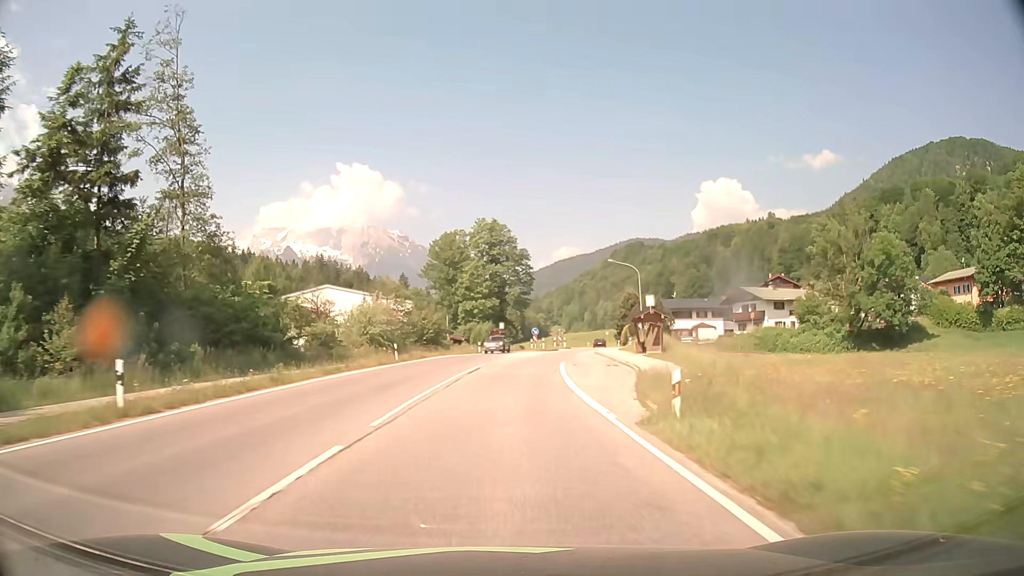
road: primary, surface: asphalt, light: Day
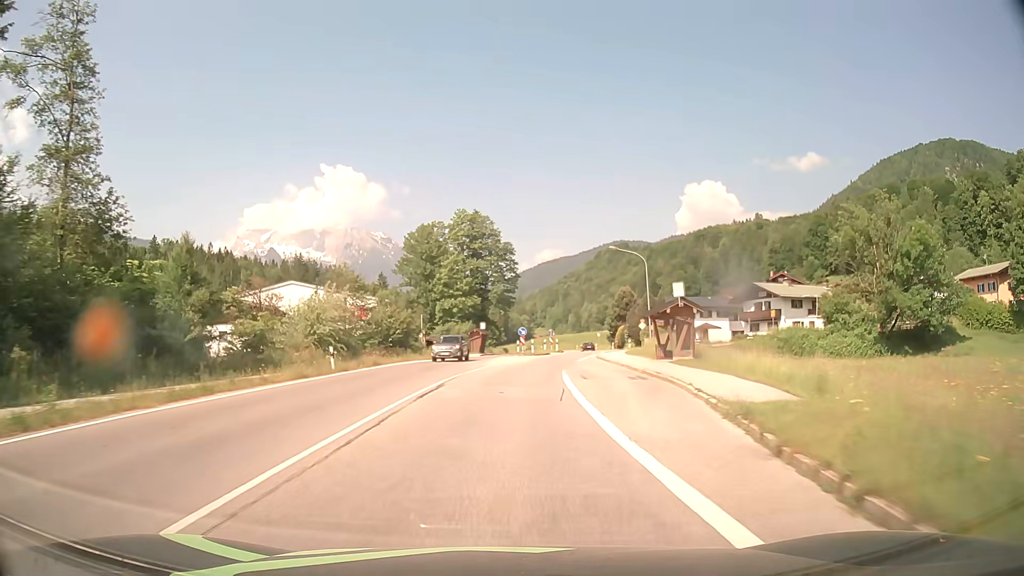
(+0.1, +10.9) m; +2°
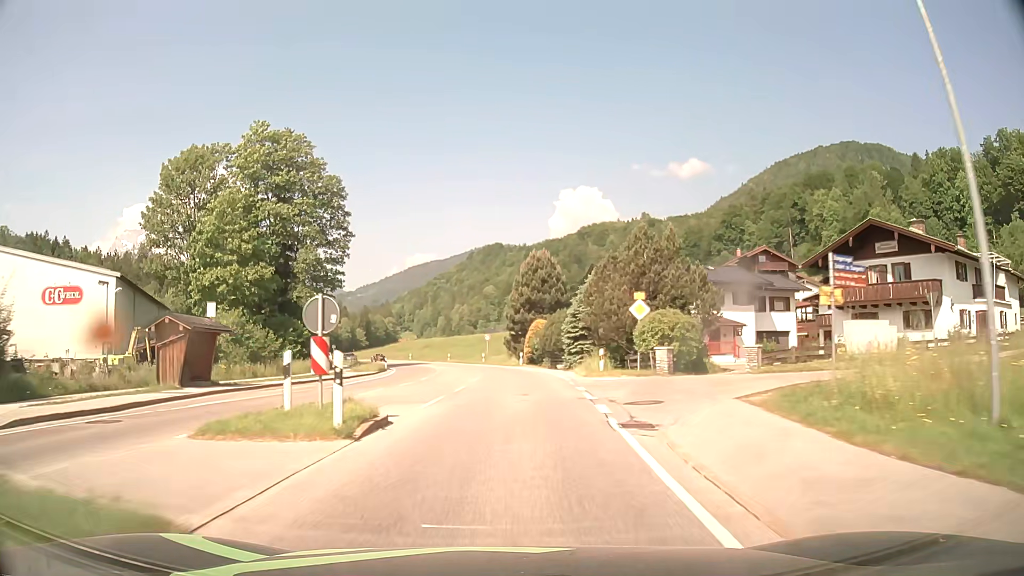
(+4.6, +49.3) m; +11°
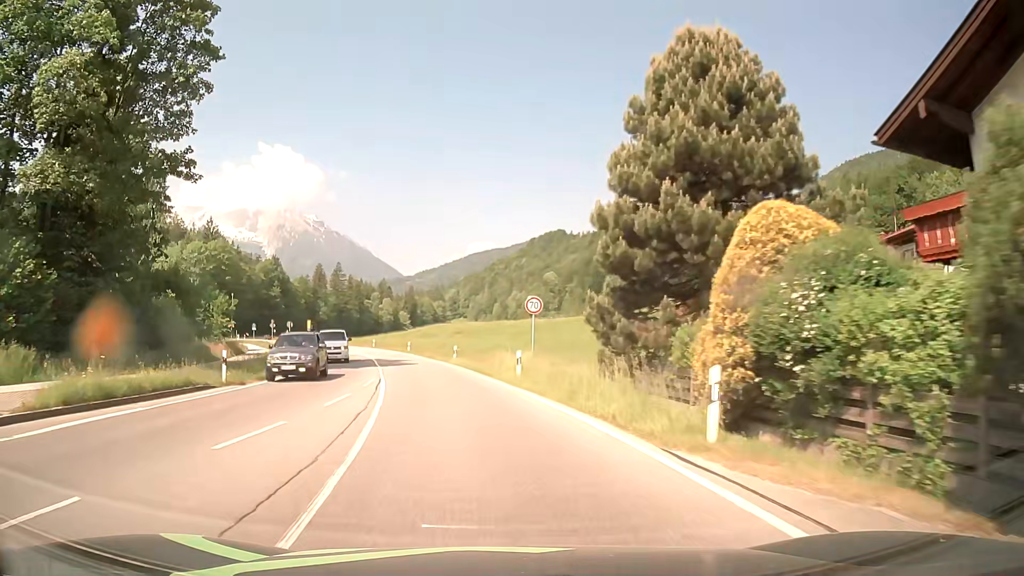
(-0.5, +43.1) m; -5°
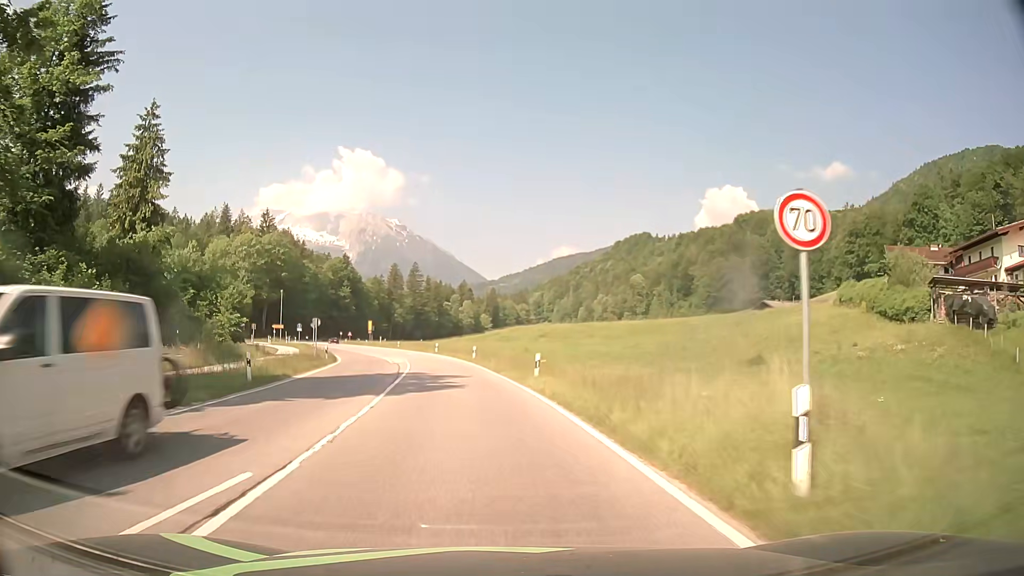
(-1.0, +17.2) m; -6°
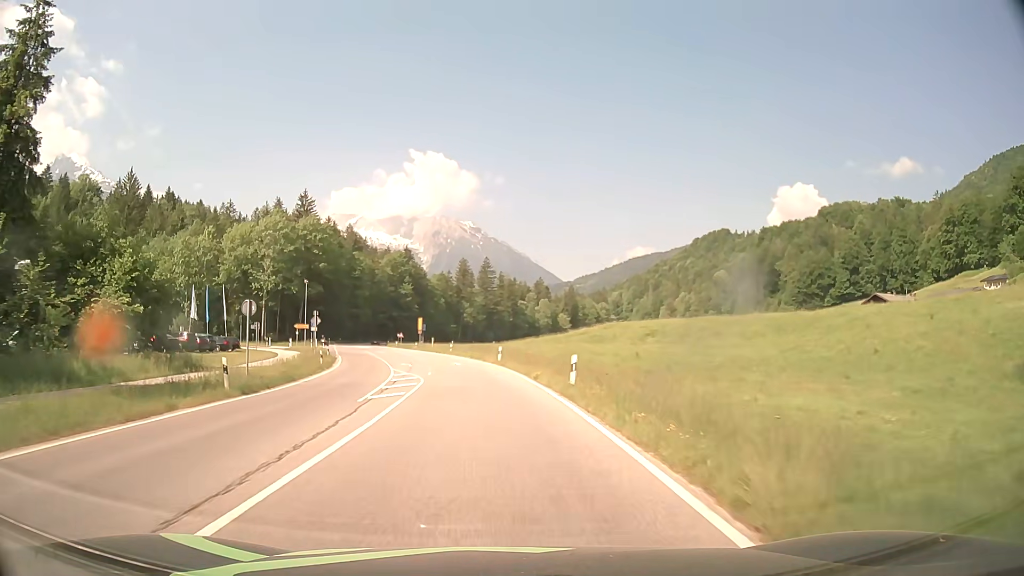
(-1.8, +26.1) m; -7°
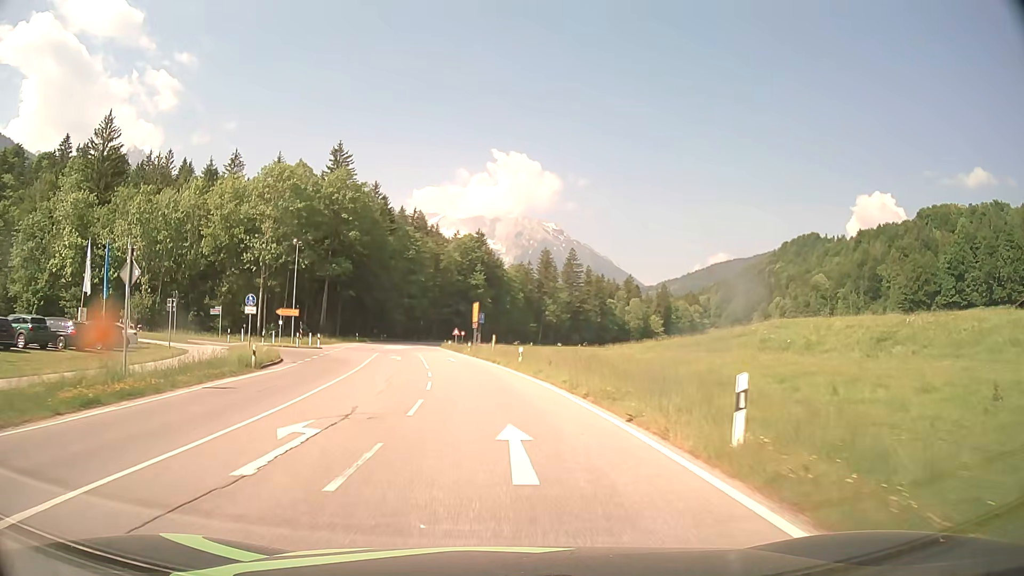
(-2.2, +34.4) m; -7°
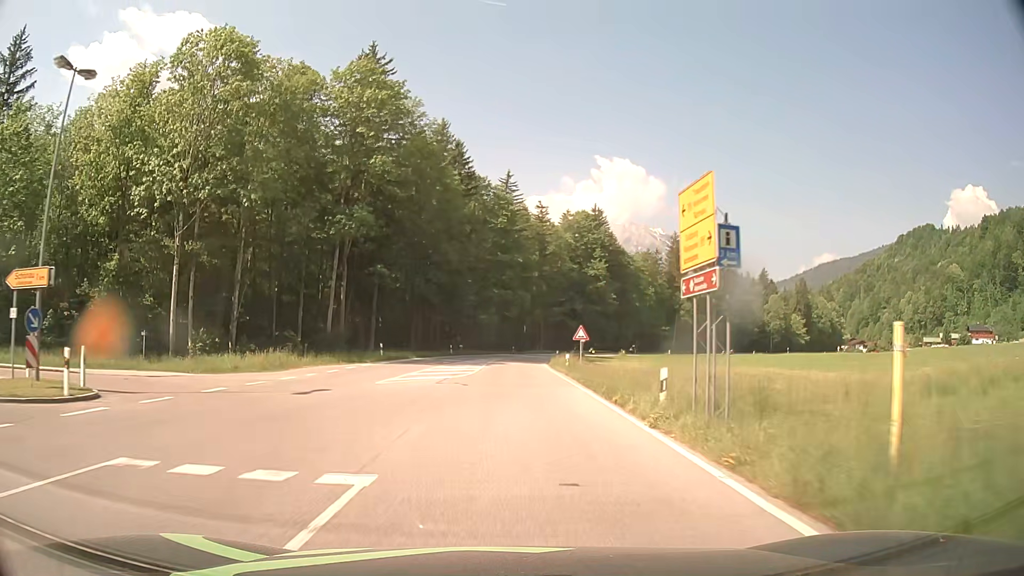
(-3.6, +43.4) m; -9°
(0, +10) (0, +20) (0, +30) (+1, +40) (+1, +50) (+2, +60) (+3, +70) (+5, +80) (+7, +89) (+10, +99) m
